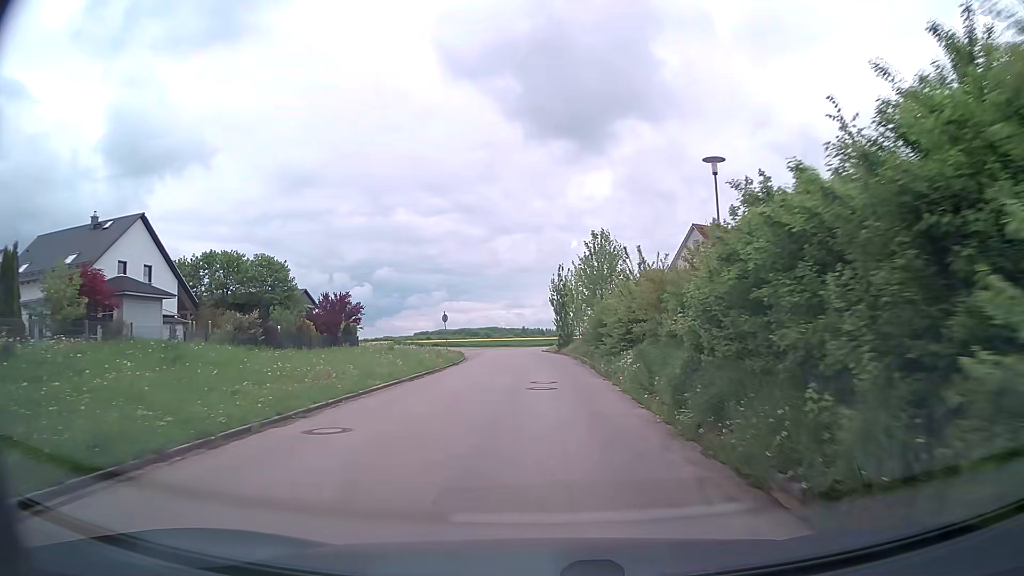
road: residential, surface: asphalt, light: Day
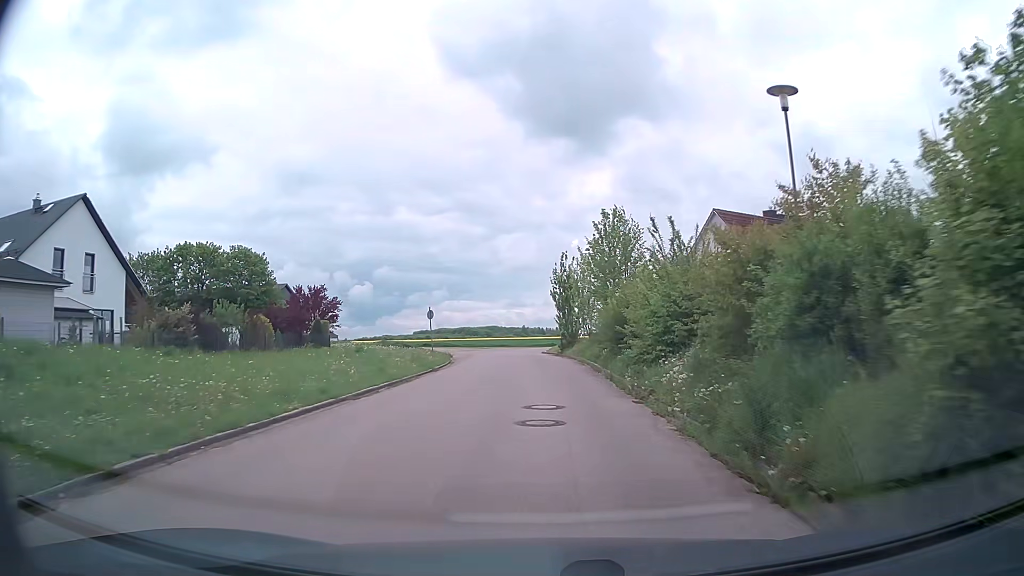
(-0.1, +6.6) m; -1°
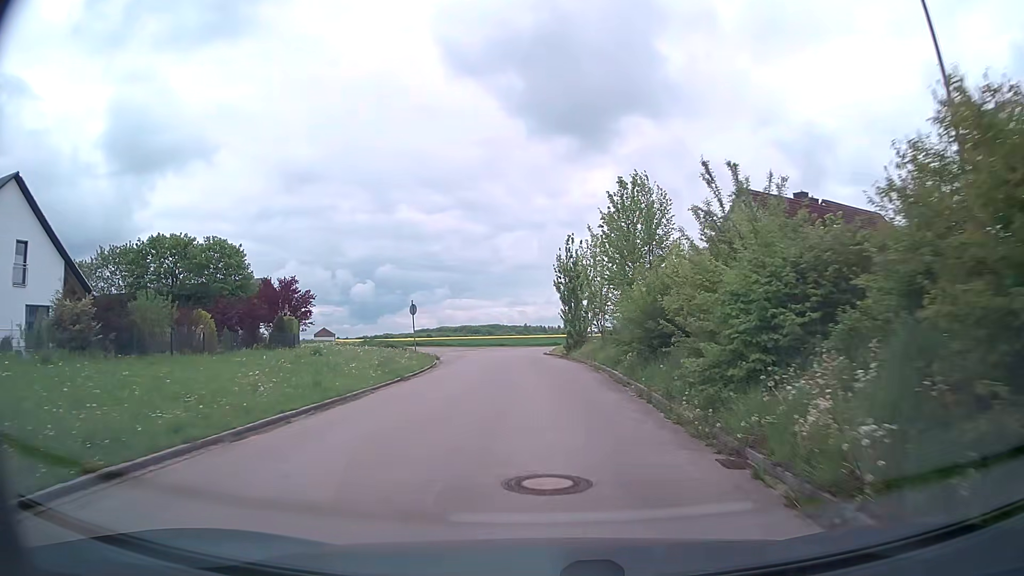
(0.0, +6.4) m; 0°
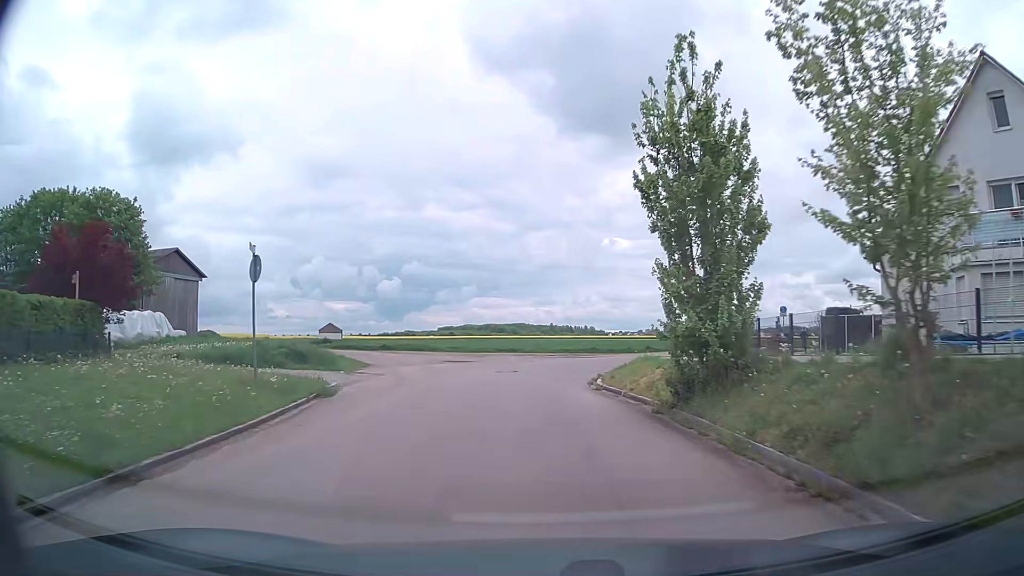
(-0.5, +23.4) m; -2°
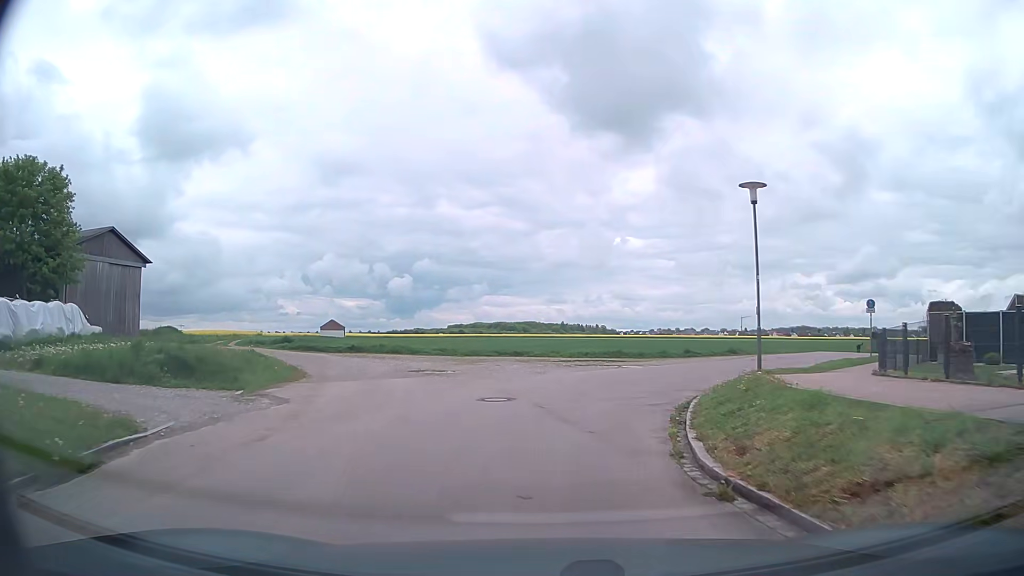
(-0.1, +9.9) m; -1°
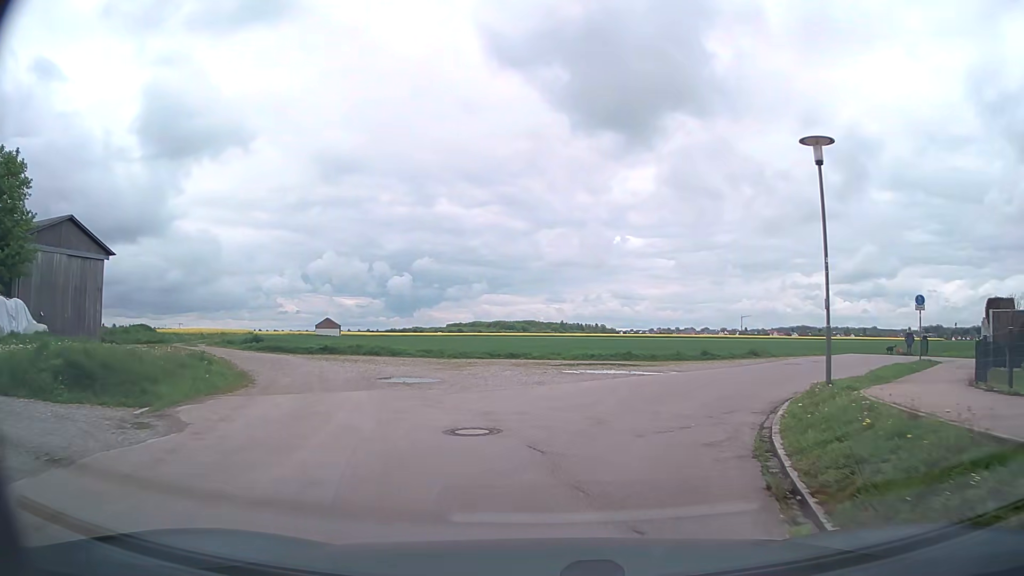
(0.0, +4.4) m; 0°
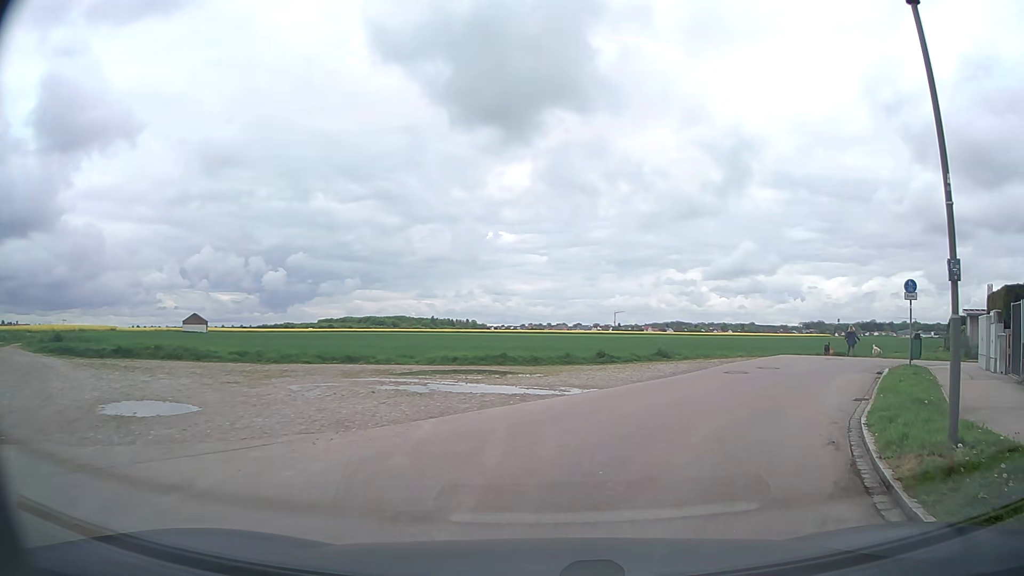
(+0.5, +7.6) m; +11°
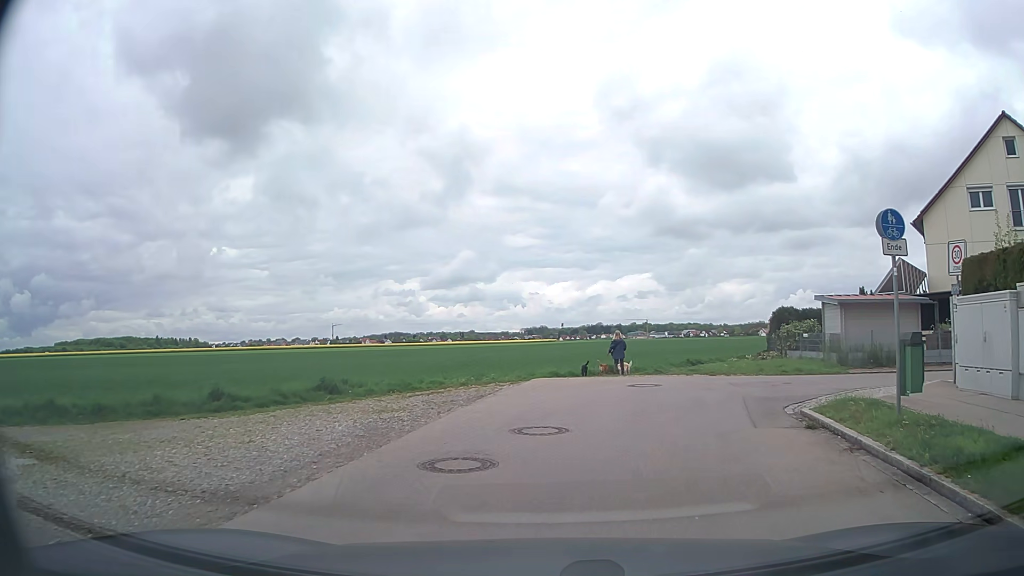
(+2.6, +11.9) m; +23°
